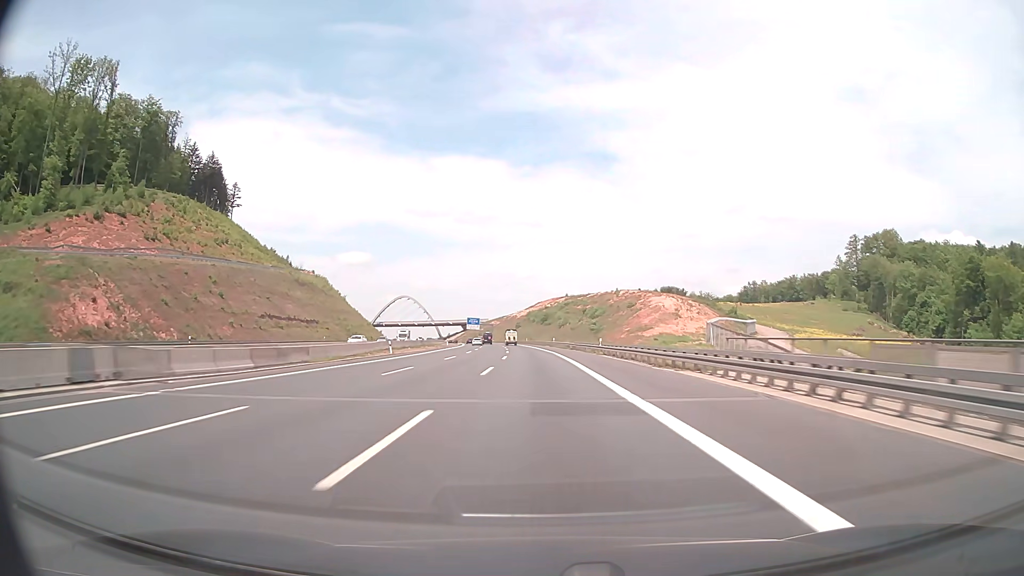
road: motorway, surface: asphalt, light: Day
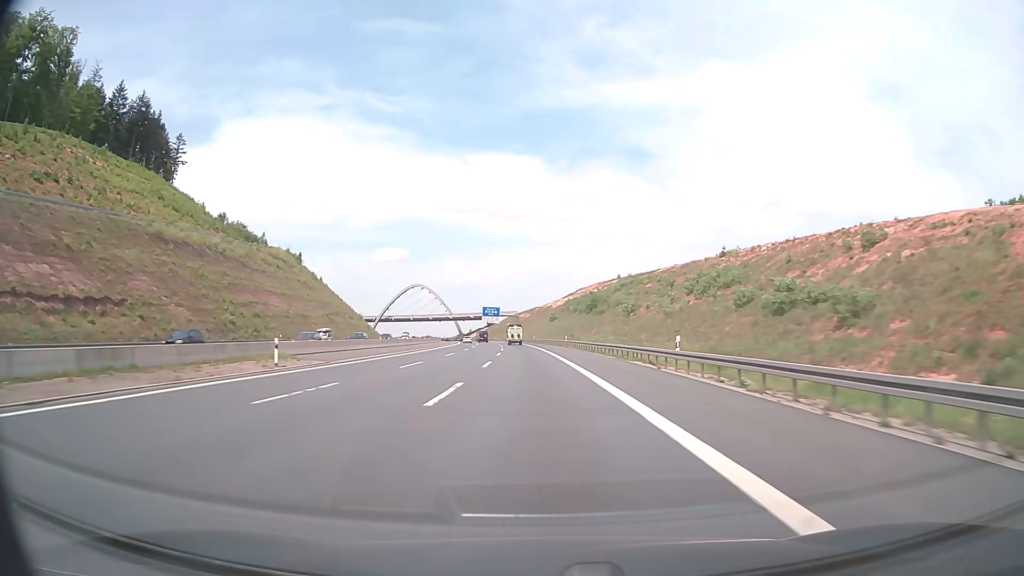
(-2.0, +78.3) m; -3°
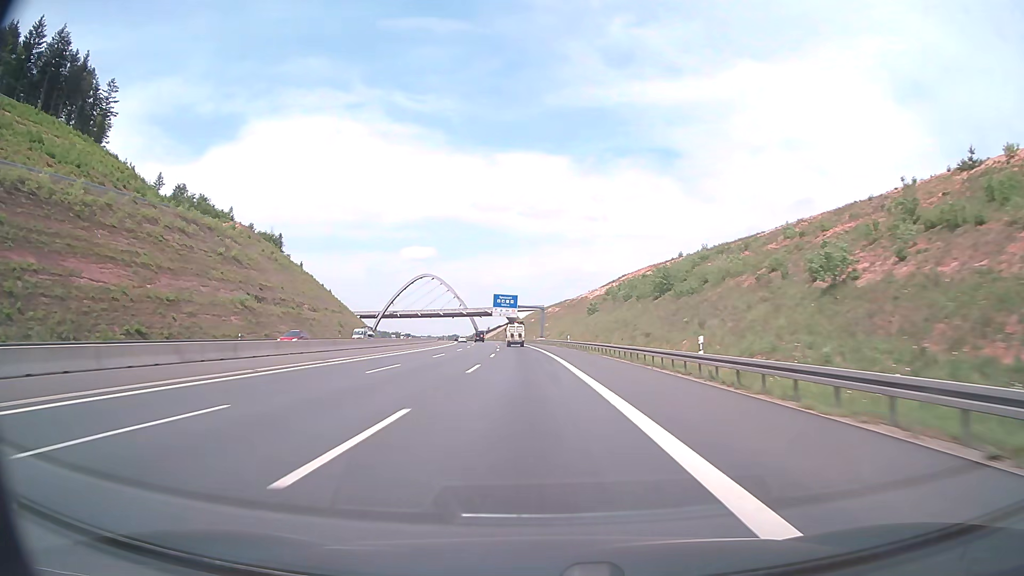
(-1.3, +58.7) m; -2°
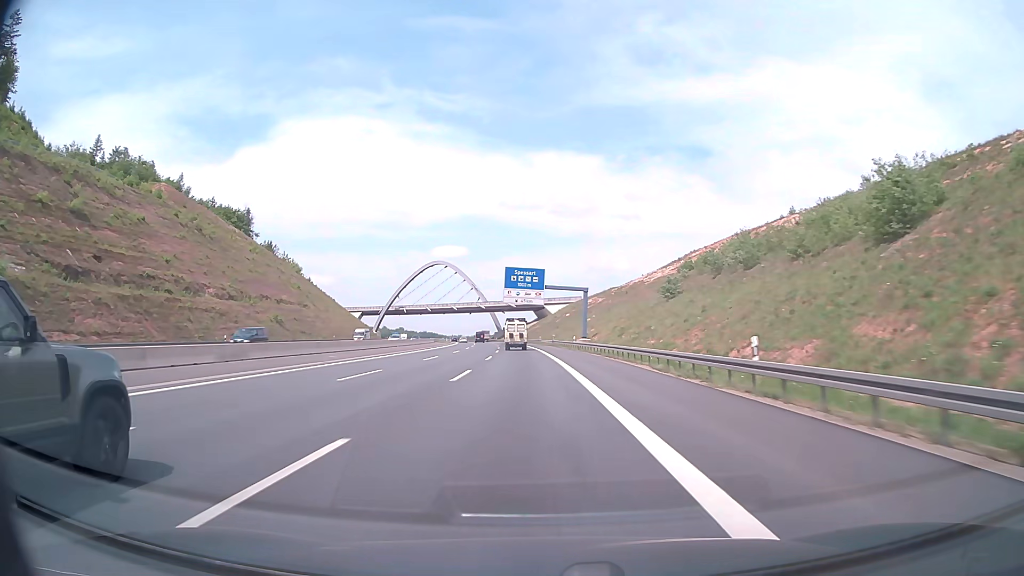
(-1.4, +57.2) m; -3°
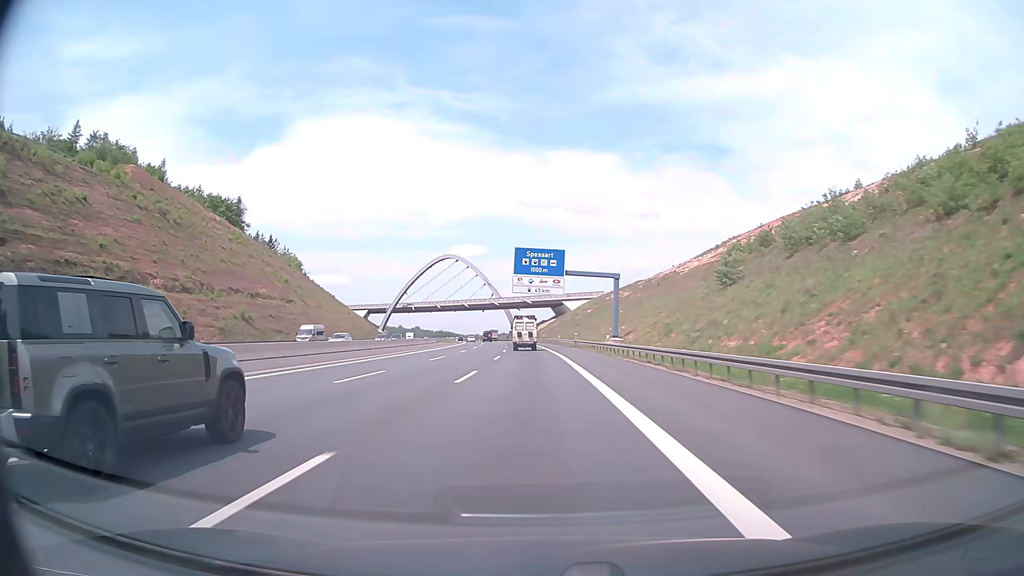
(-0.2, +18.9) m; -1°
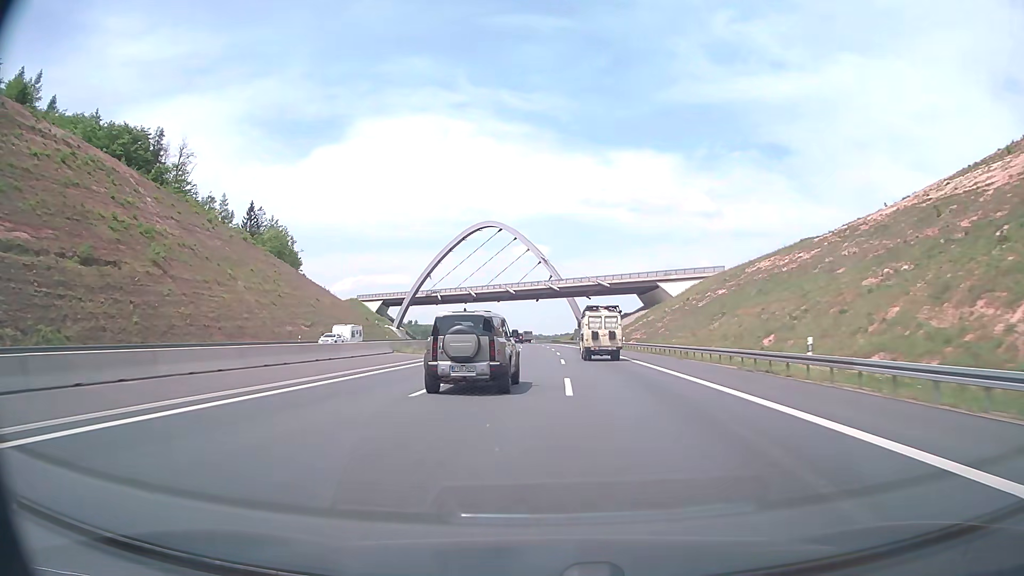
(-4.2, +75.6) m; -6°
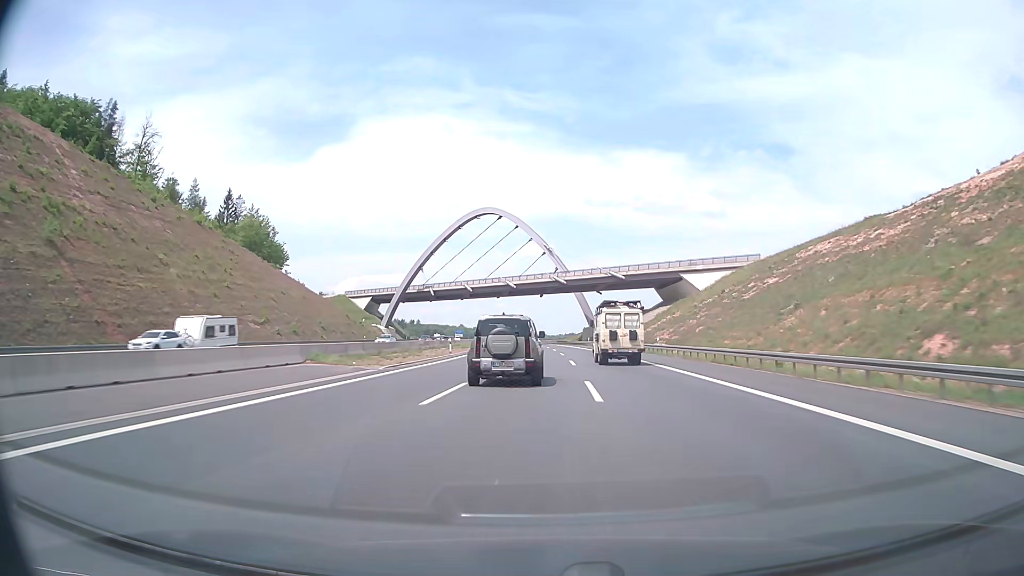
(0.0, +19.2) m; 0°
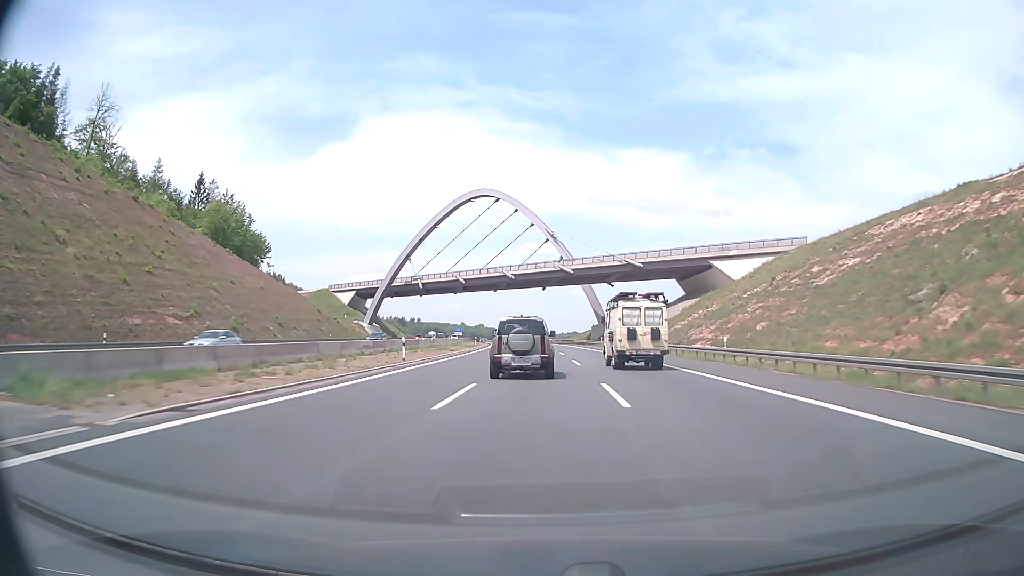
(0.0, +19.2) m; 0°
(0, +10) (0, +20) (0, +30) (0, +40) (-1, +50) (-1, +60) (-1, +70) (-2, +80) (-2, +90) (-3, +100) m
